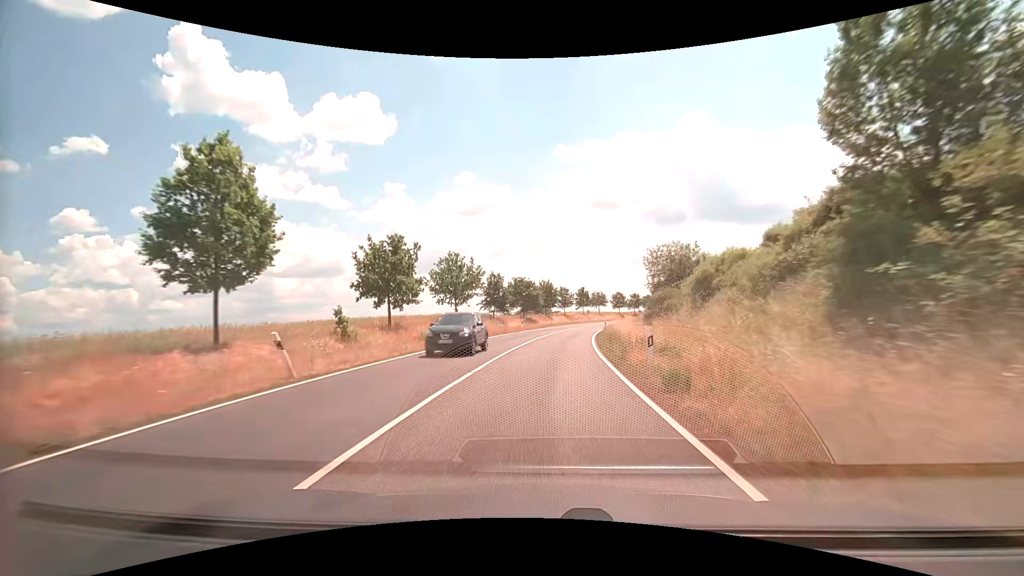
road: secondary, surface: asphalt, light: Day
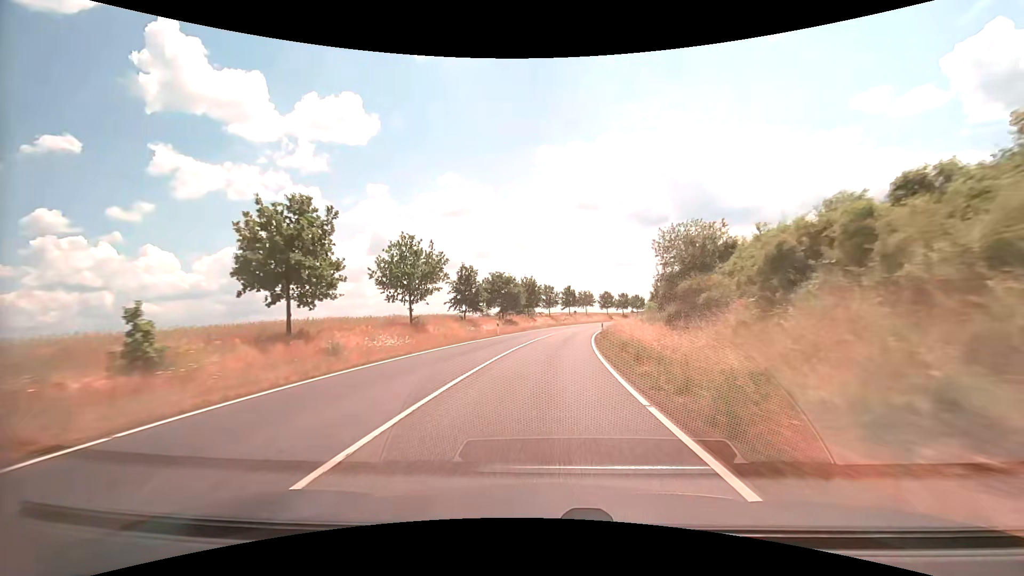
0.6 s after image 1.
(+0.2, +11.0) m; +2°
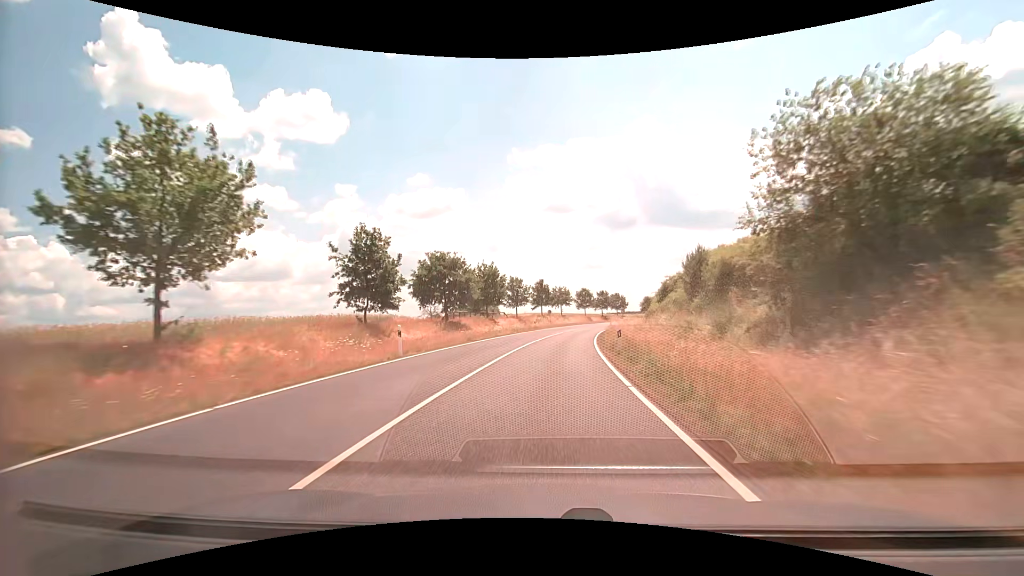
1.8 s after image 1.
(+0.7, +21.9) m; +3°
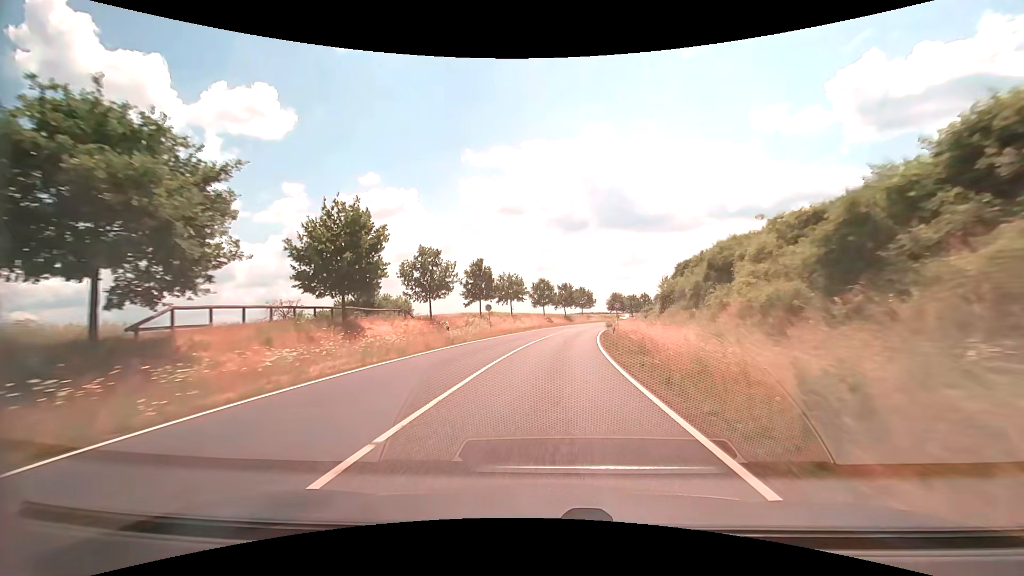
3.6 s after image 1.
(+1.5, +32.6) m; +5°
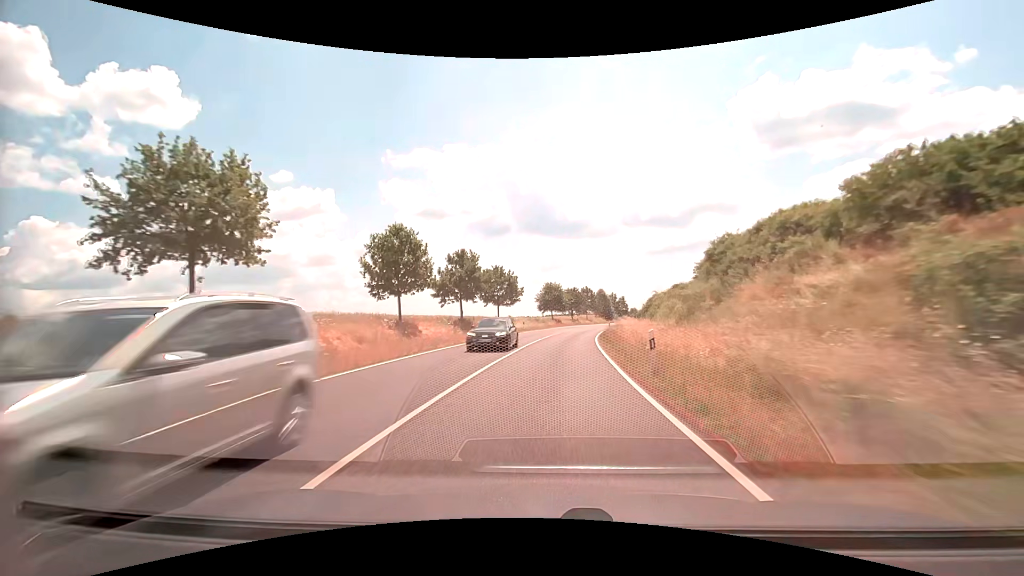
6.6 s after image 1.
(+4.4, +53.9) m; +9°
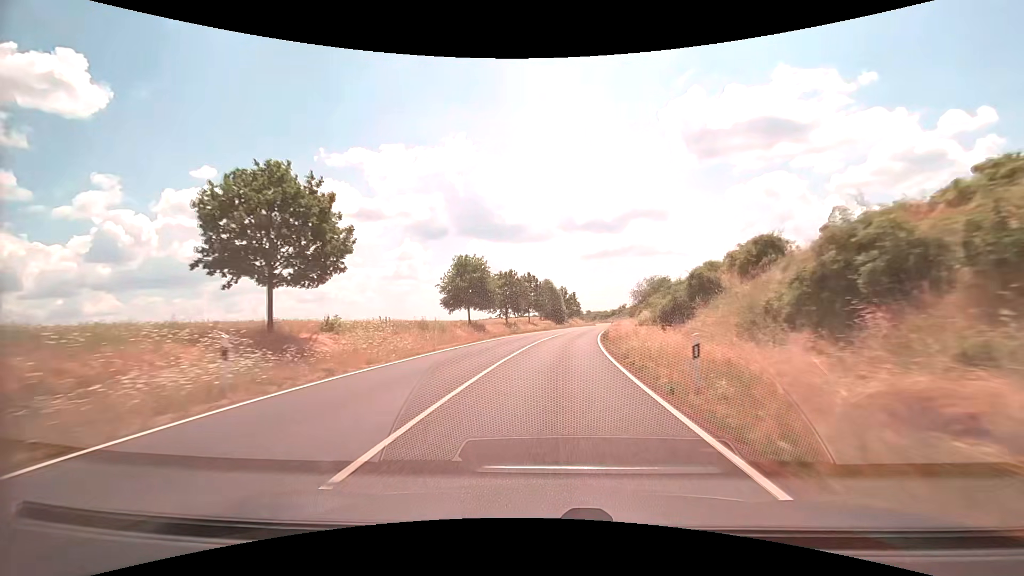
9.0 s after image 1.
(+2.6, +43.0) m; +7°
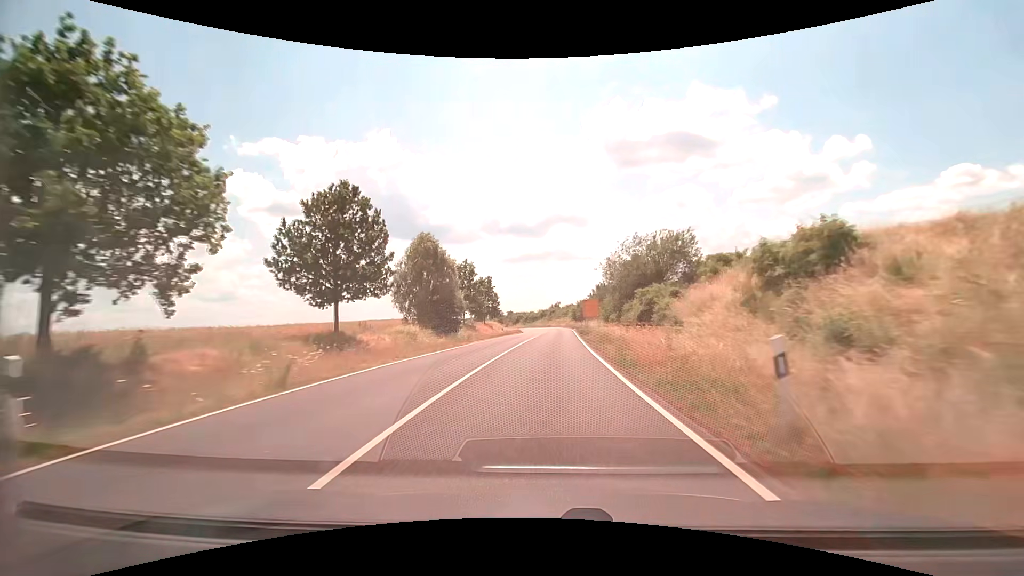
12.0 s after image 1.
(+4.2, +53.5) m; +9°
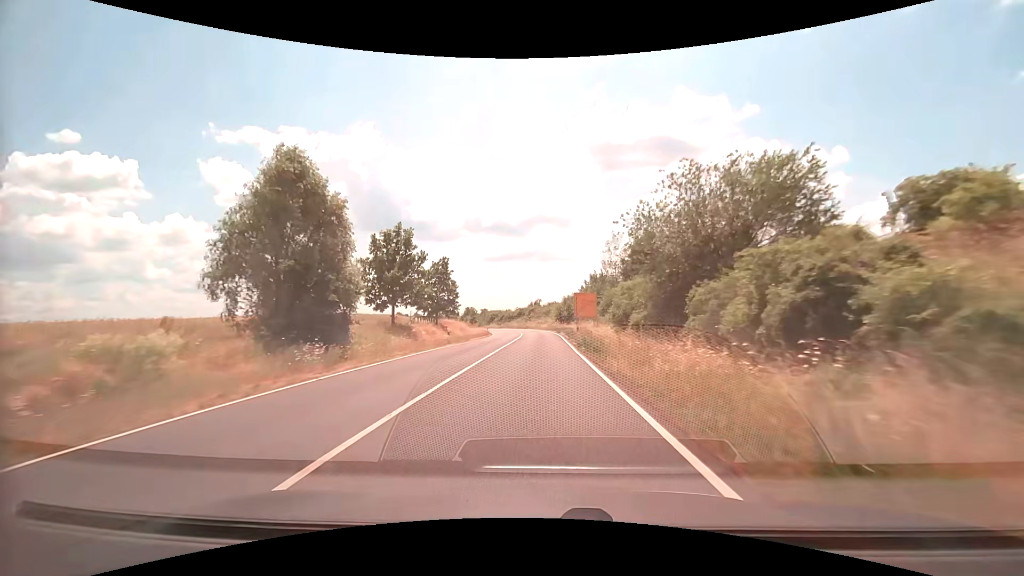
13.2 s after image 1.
(+0.5, +21.5) m; +2°
(0, +10) (0, +20) (0, +30) (0, +40) (0, +50) (-1, +60) (-1, +70) (-2, +80) (-4, +90) (-6, +100) m
